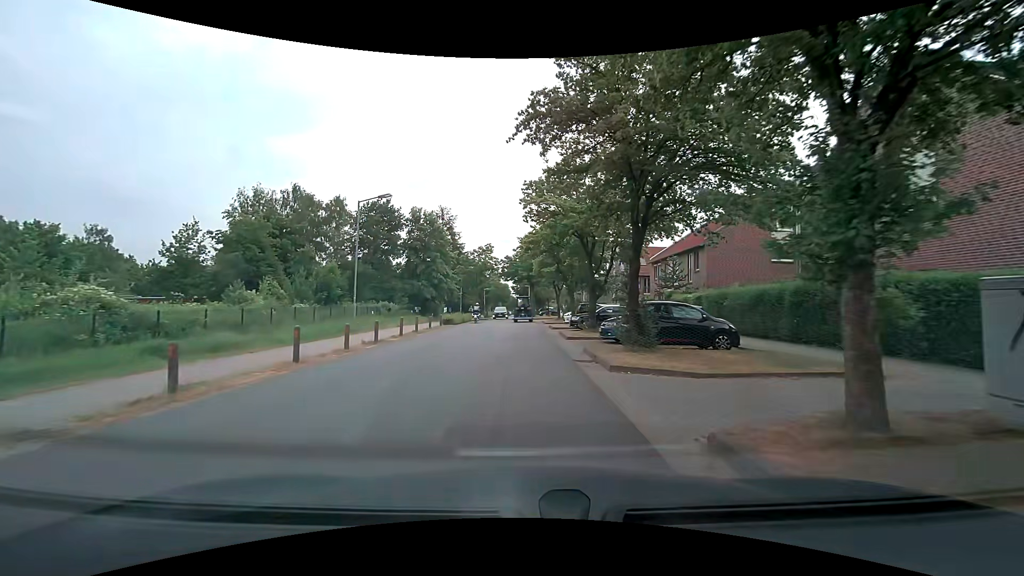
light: Day
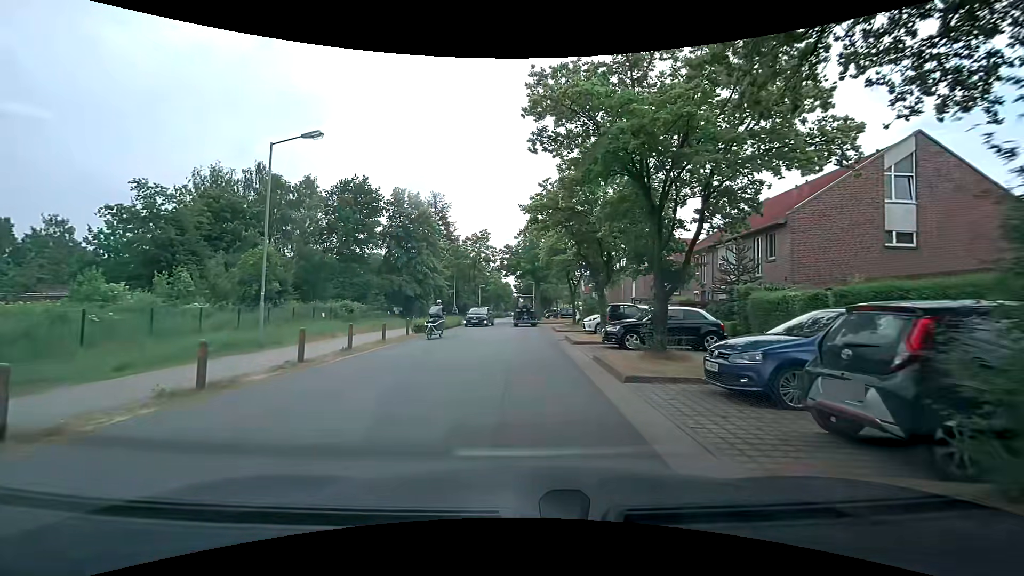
(+0.1, +10.5) m; +1°
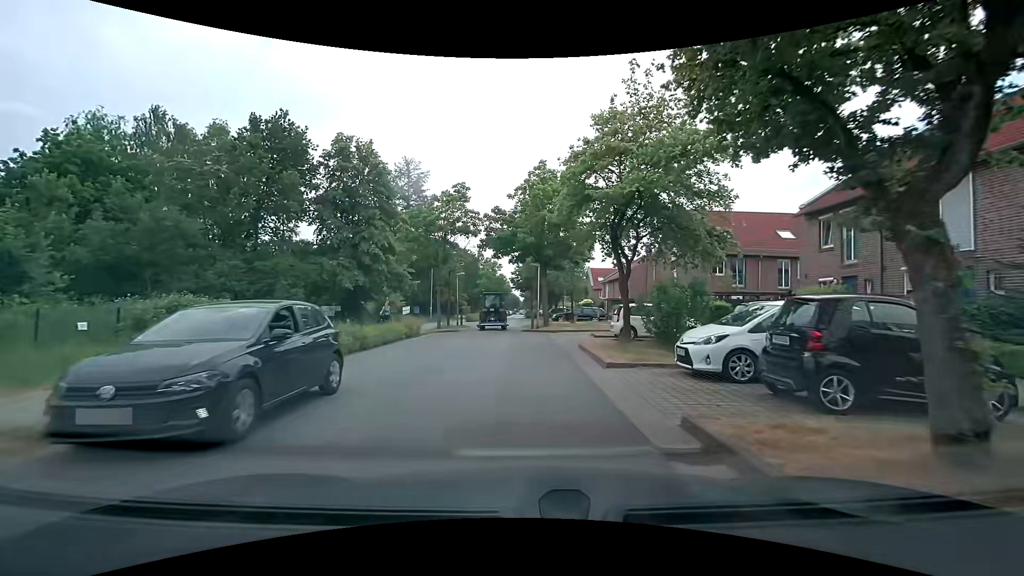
(-0.4, +16.4) m; -1°
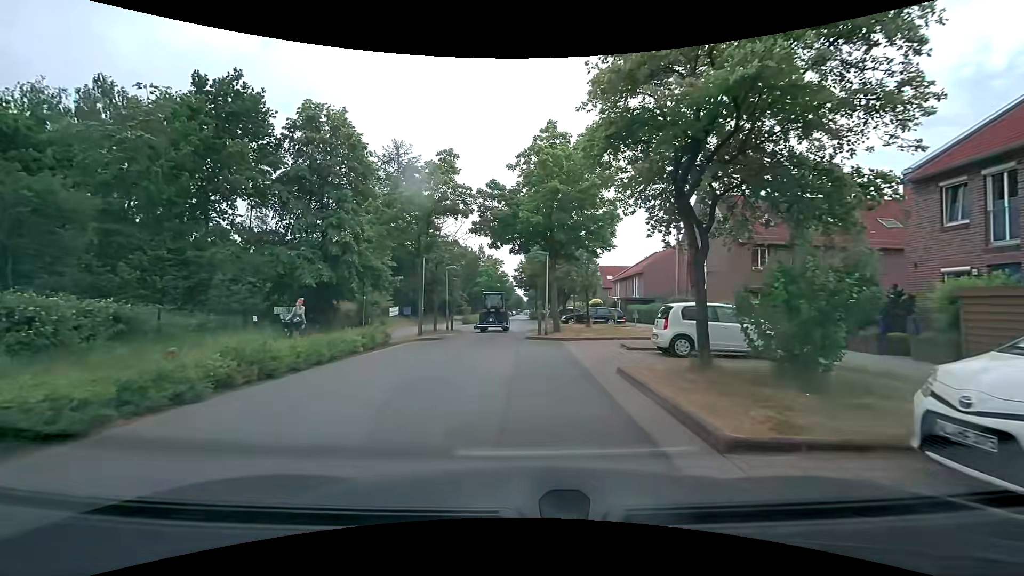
(0.0, +6.1) m; -1°
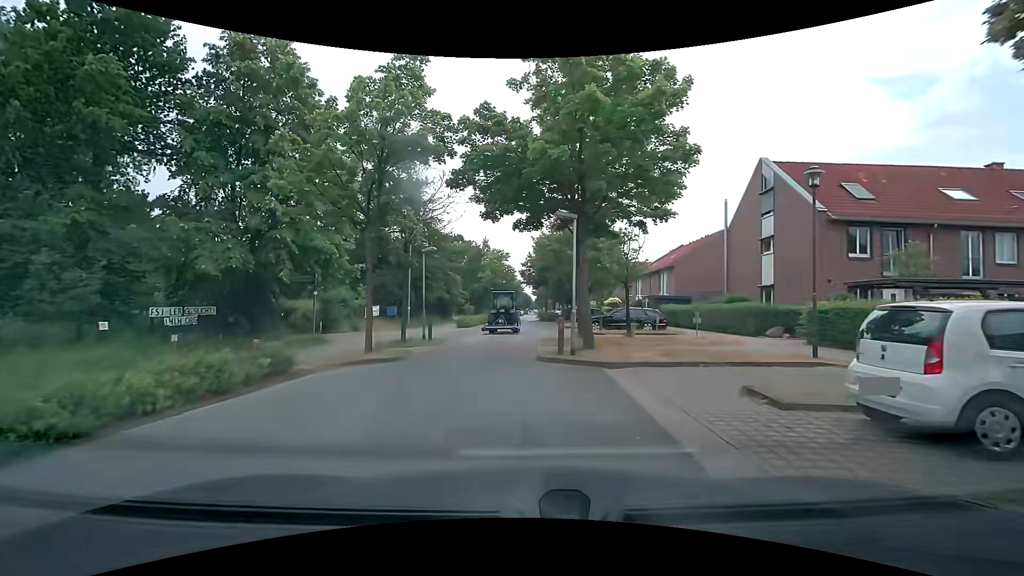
(0.0, +8.5) m; -1°
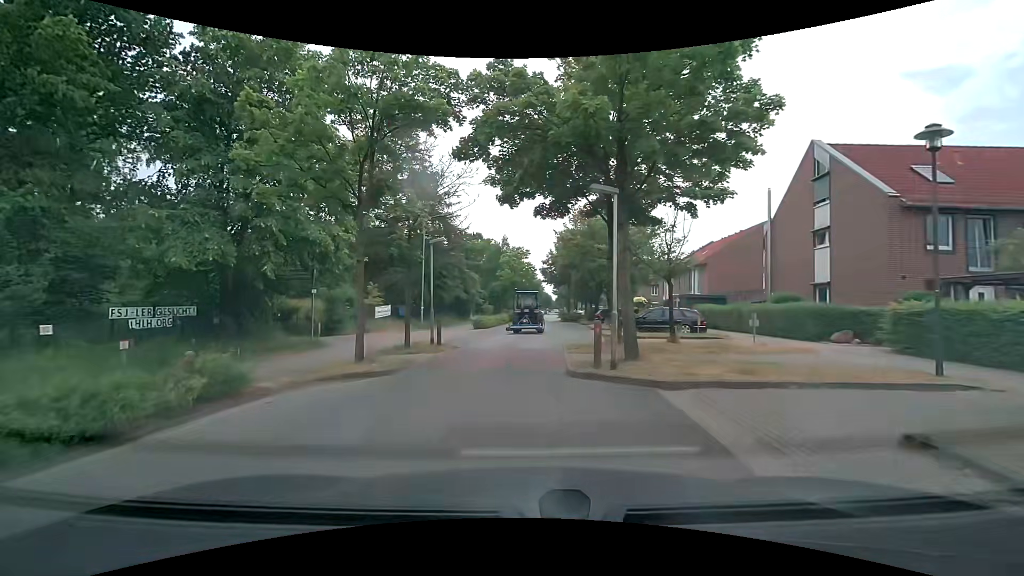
(-0.1, +2.7) m; -2°
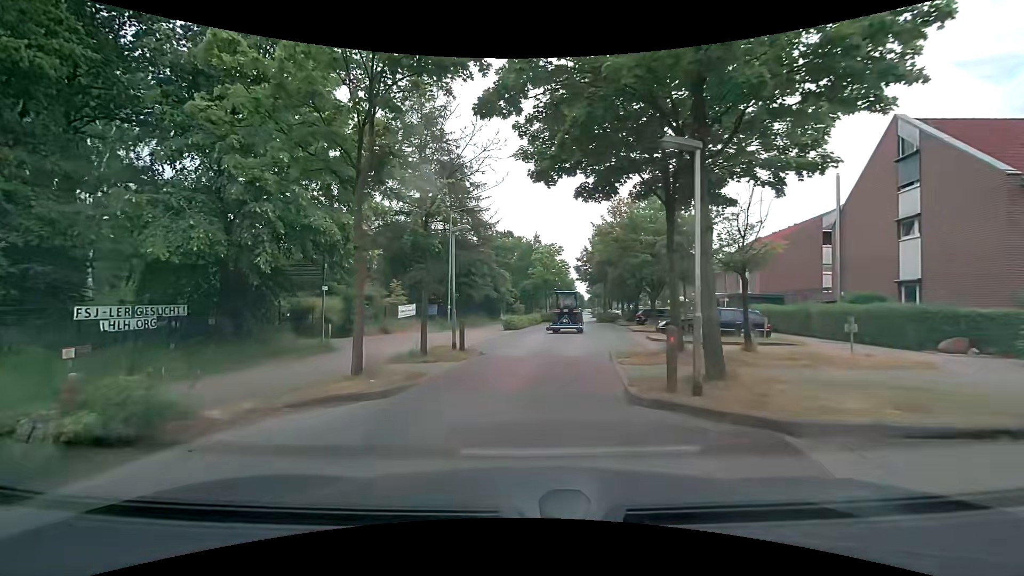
(-0.1, +2.6) m; -4°
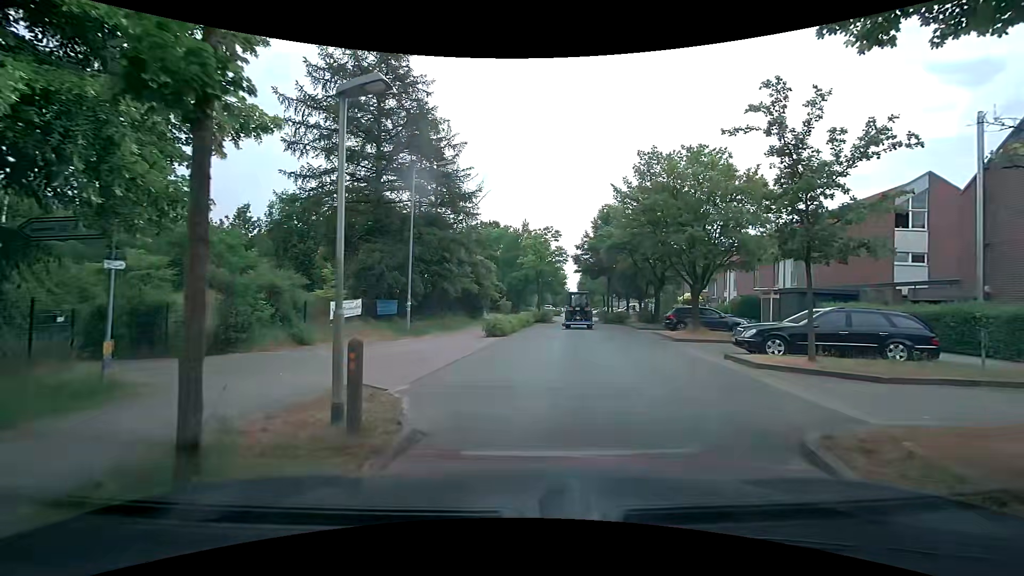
(-0.3, +9.2) m; 0°
